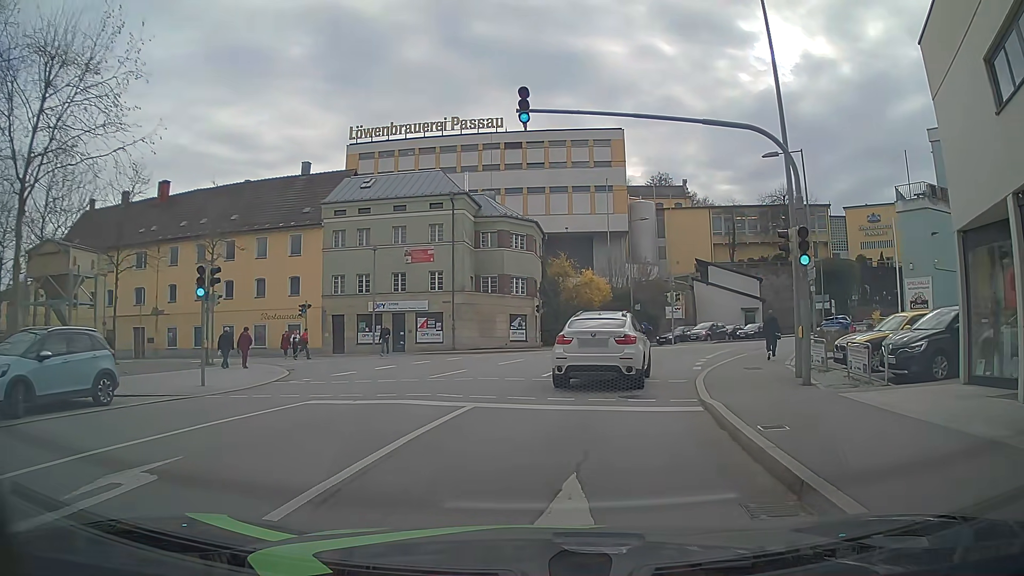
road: residential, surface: asphalt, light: Day
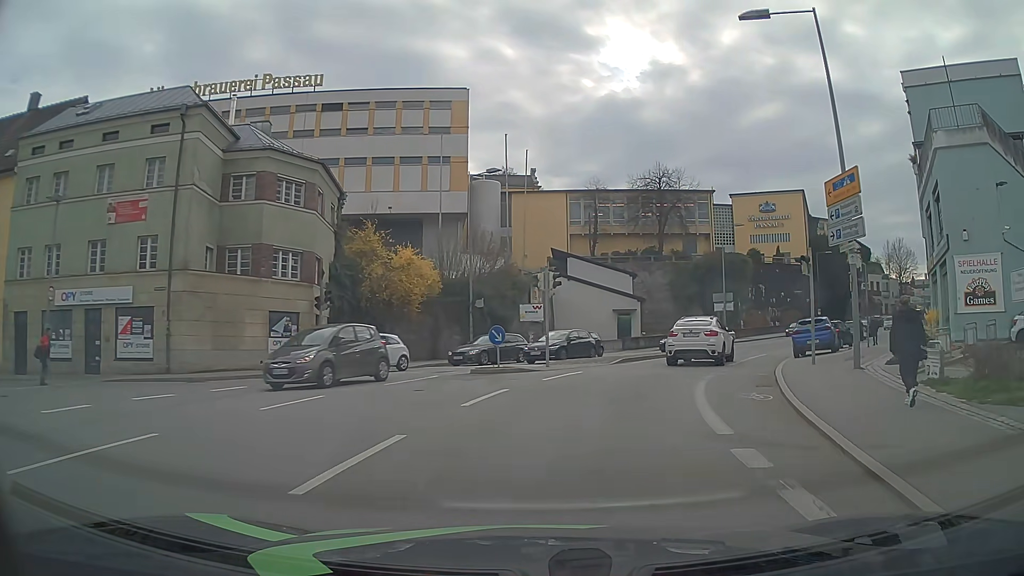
(+2.7, +19.0) m; +16°
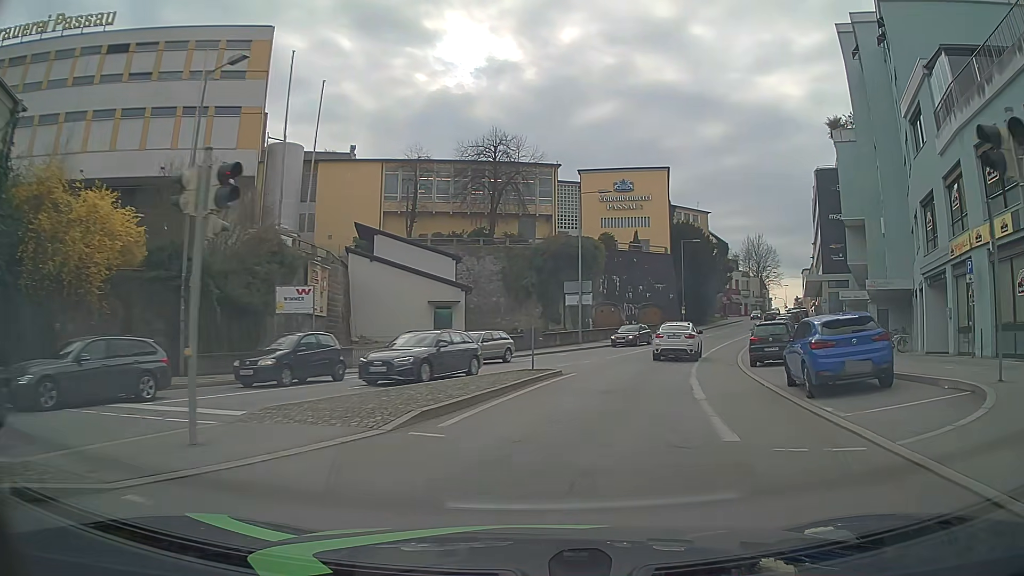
(+2.0, +15.6) m; +15°
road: tertiary
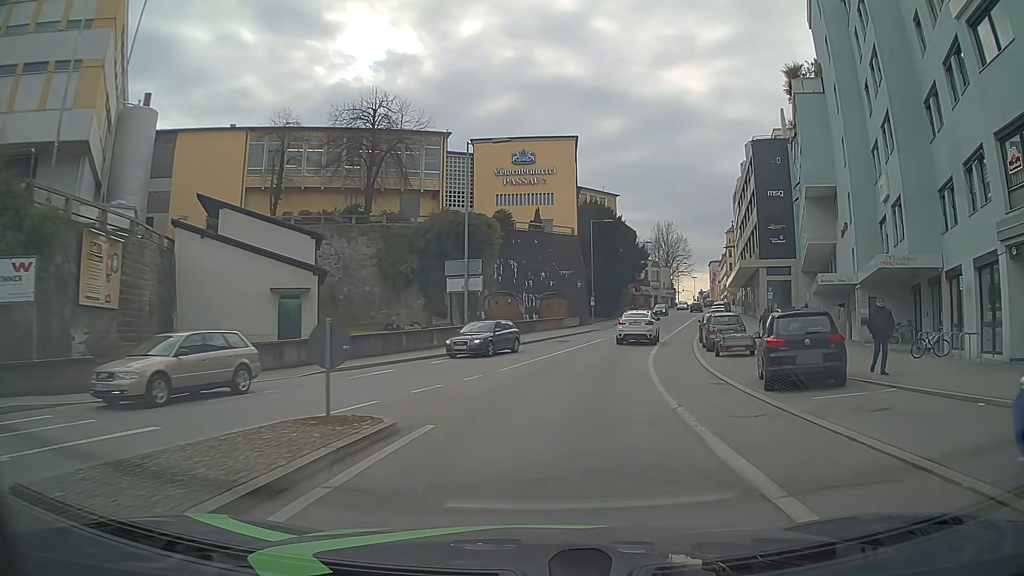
(+1.0, +11.6) m; +9°
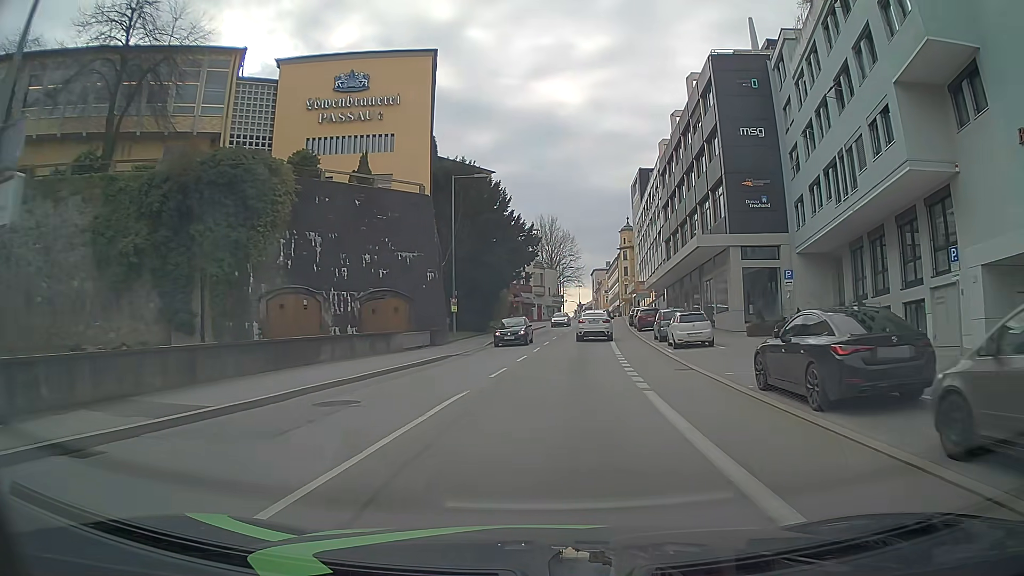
(+2.4, +25.8) m; +11°
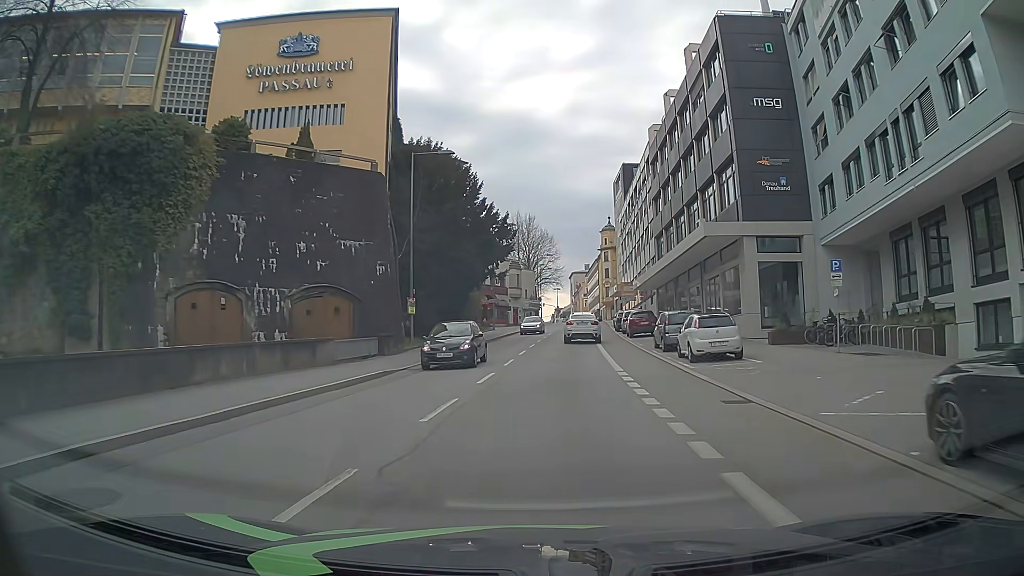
(+0.1, +6.9) m; +2°
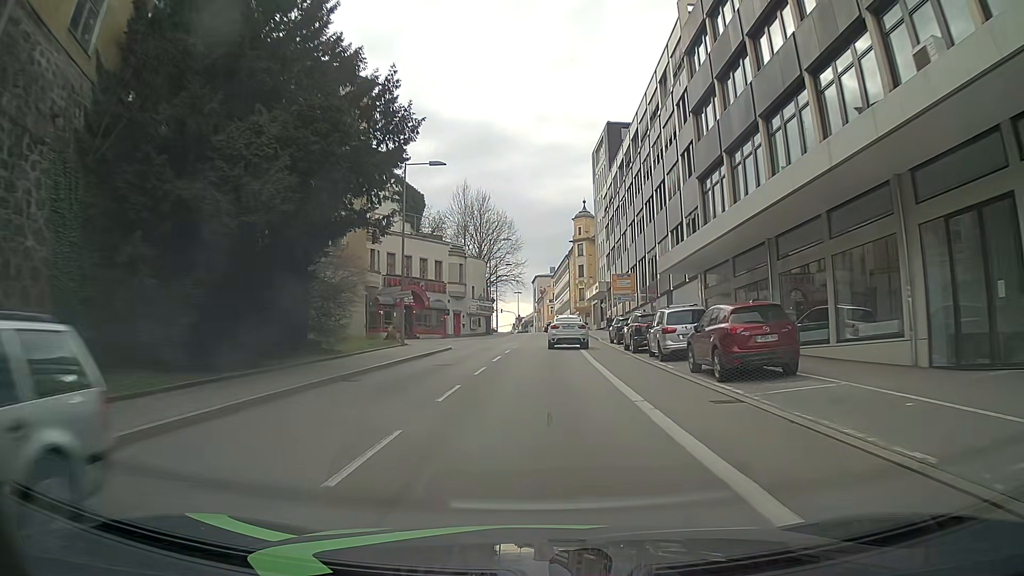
(+1.1, +27.8) m; +4°
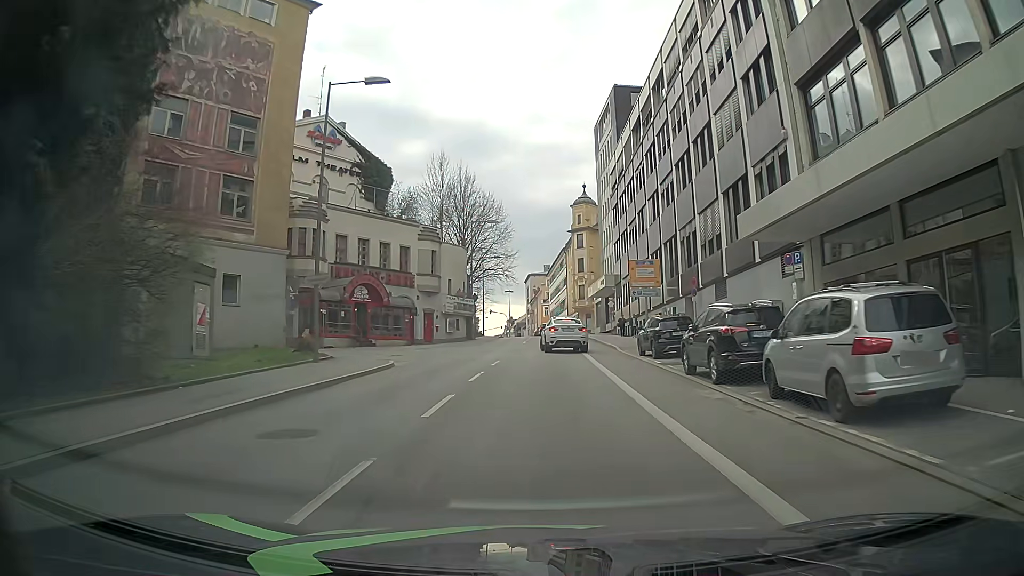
(-0.2, +13.7) m; -1°
(0, +10) (0, +20) (+1, +30) (+1, +40) (+2, +50) (+2, +60) (+2, +70) (+2, +80) (+2, +90) (+2, +100) m
